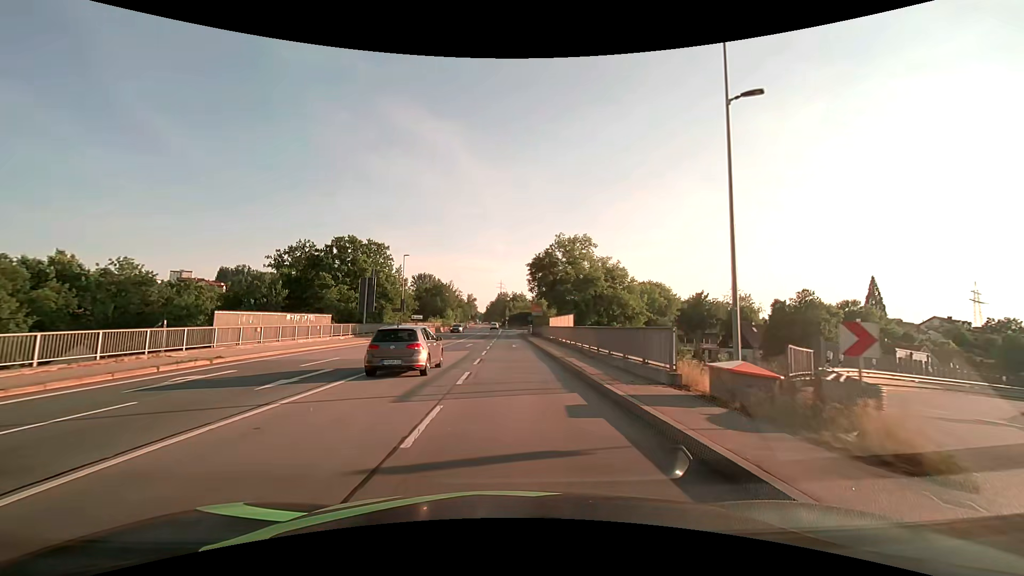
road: primary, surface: asphalt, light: Day
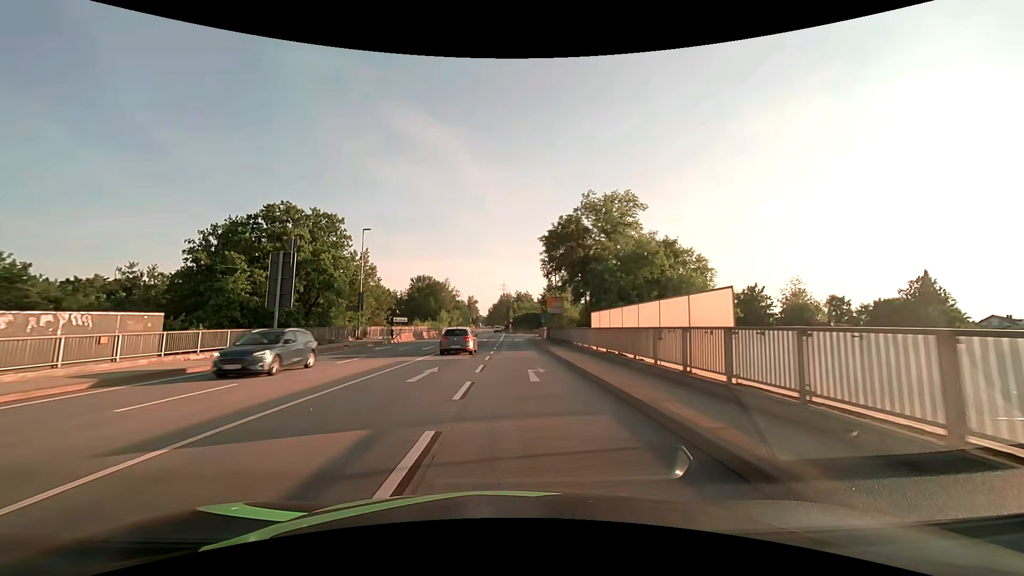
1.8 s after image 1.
(-0.2, +20.9) m; 0°
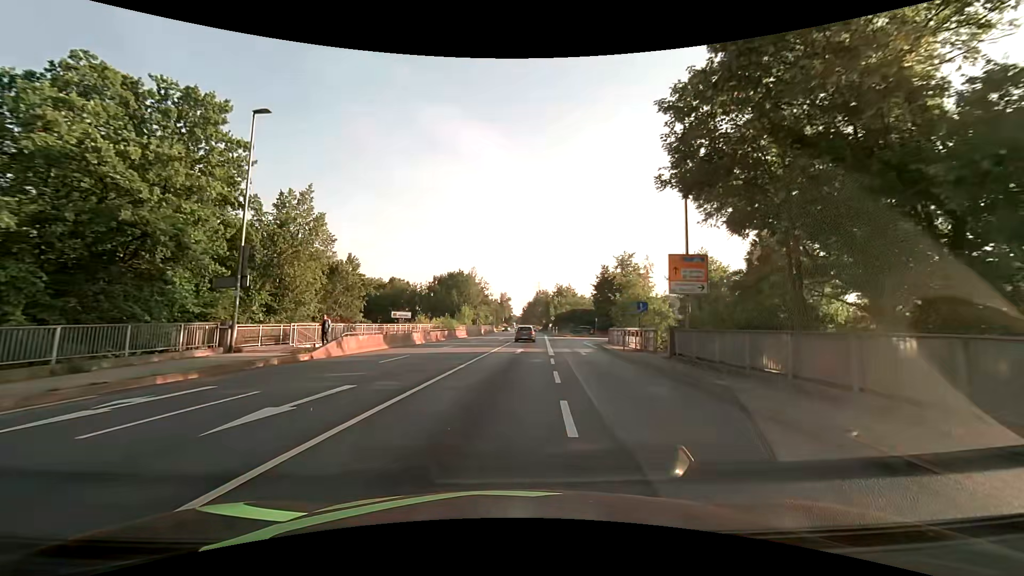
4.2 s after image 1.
(-1.1, +27.0) m; -5°
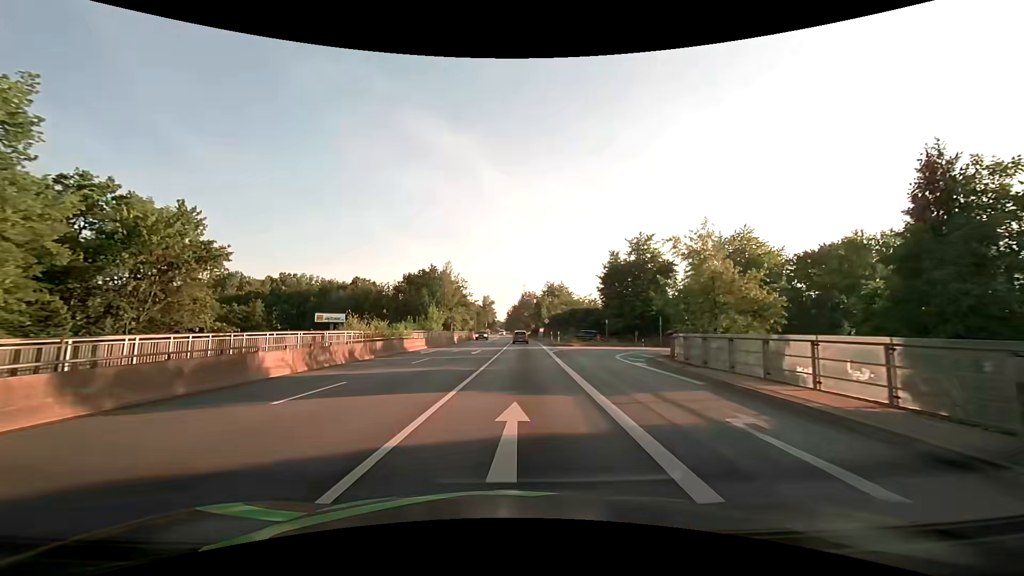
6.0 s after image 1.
(+0.5, +20.4) m; +2°
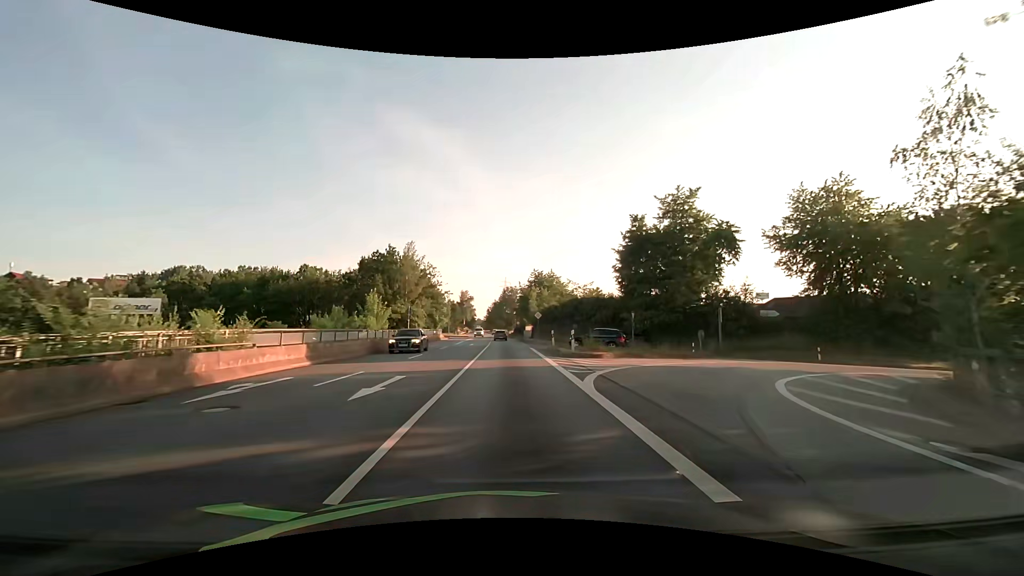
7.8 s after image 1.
(+0.5, +21.2) m; +2°
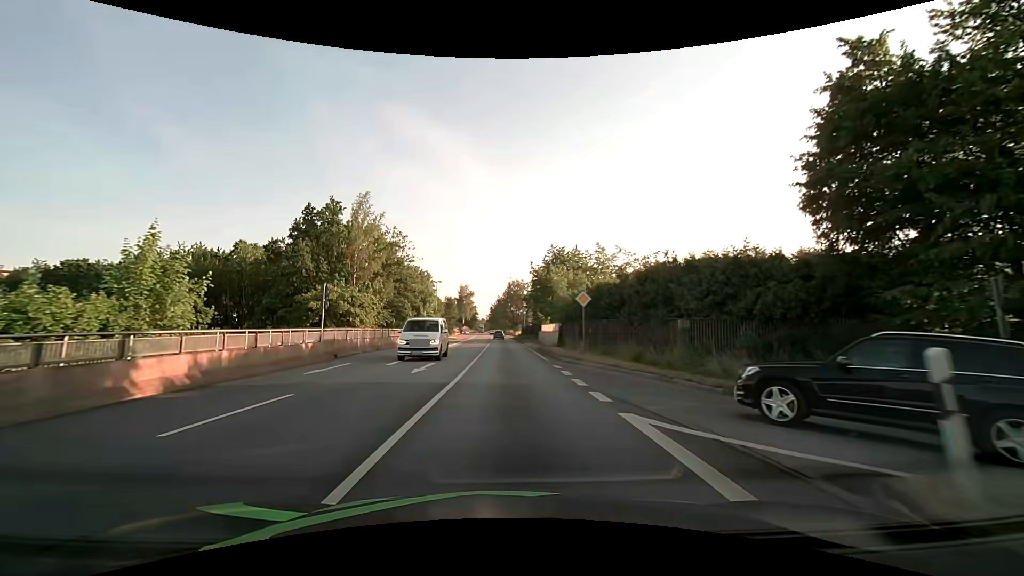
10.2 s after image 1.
(0.0, +29.6) m; 0°
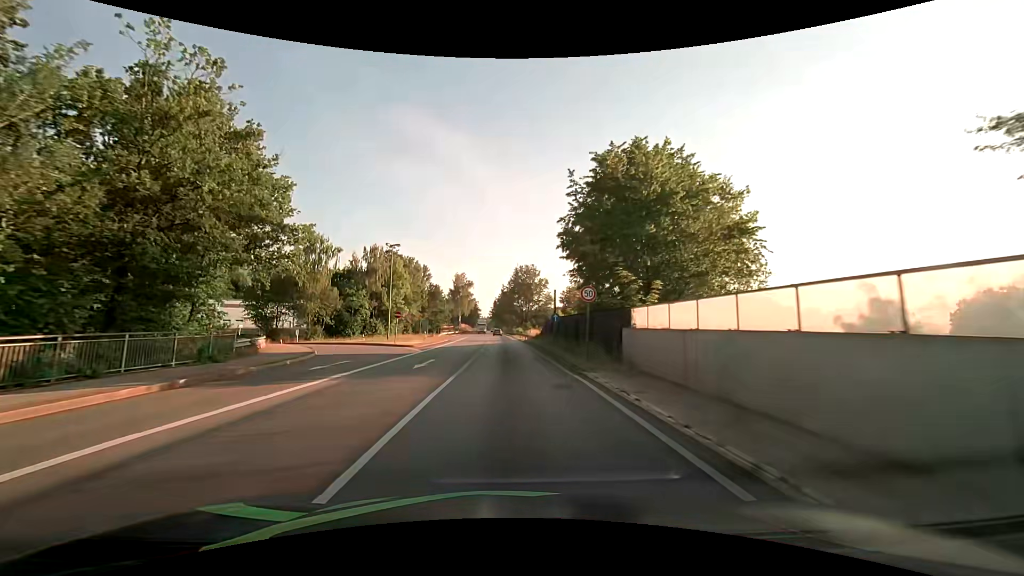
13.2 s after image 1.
(-0.1, +38.8) m; -1°
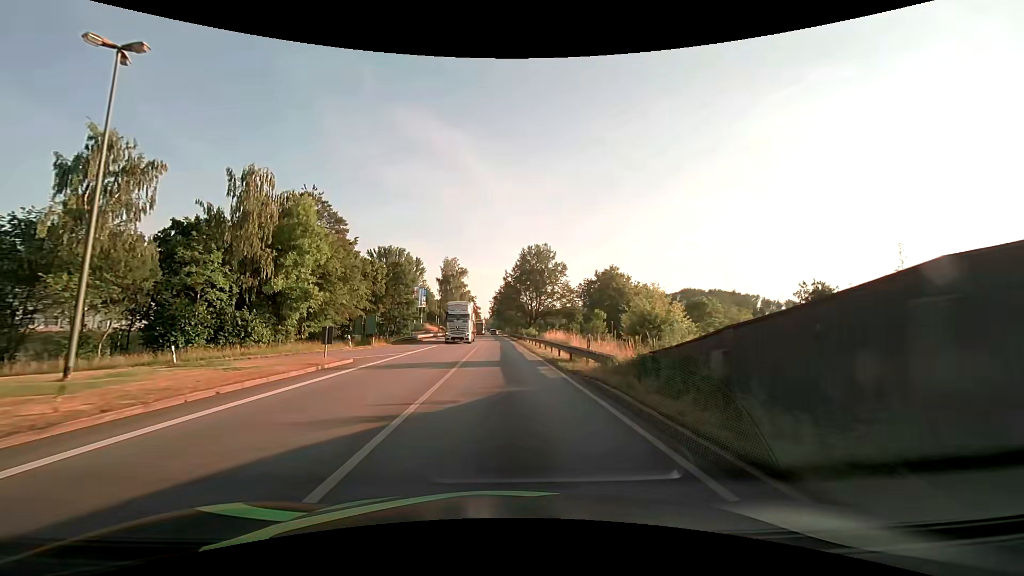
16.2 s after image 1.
(-0.1, +37.5) m; 0°
(0, +10) (0, +20) (0, +30) (-1, +40) (-1, +50) (-1, +60) (-2, +70) (-2, +80) (-2, +90) (-3, +100) m
